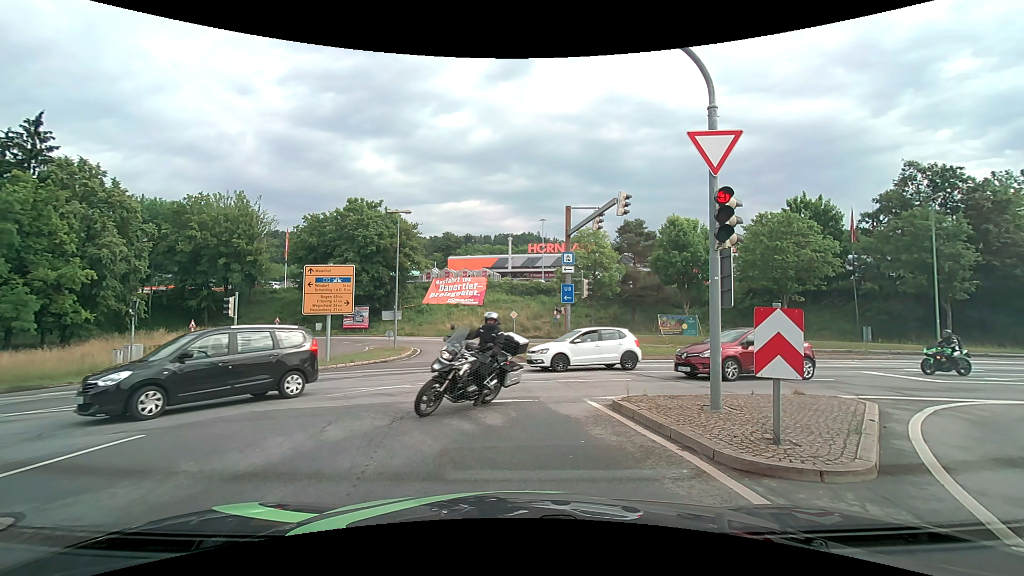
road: primary_link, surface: asphalt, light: Day
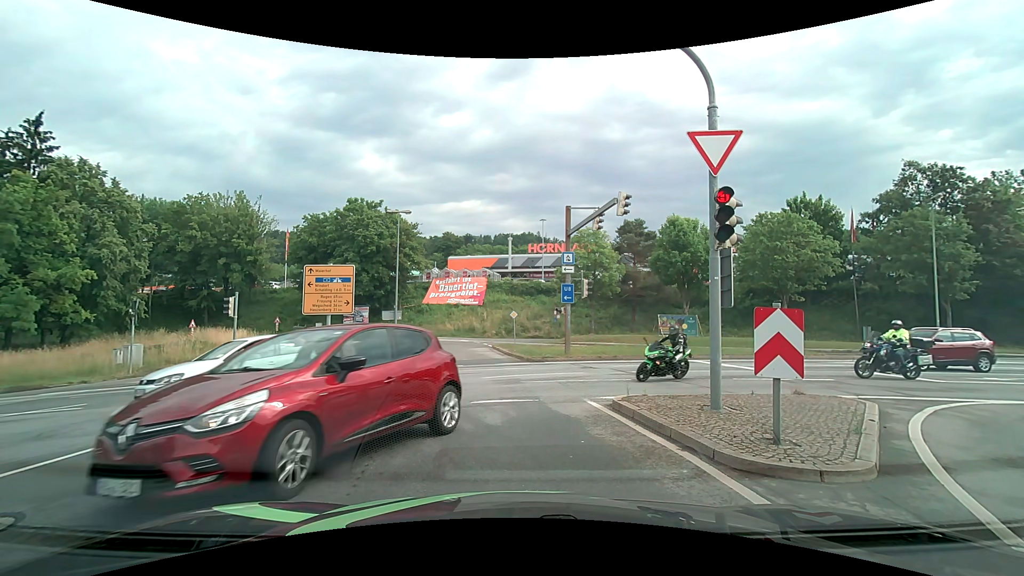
(0.0, 0.0) m; 0°
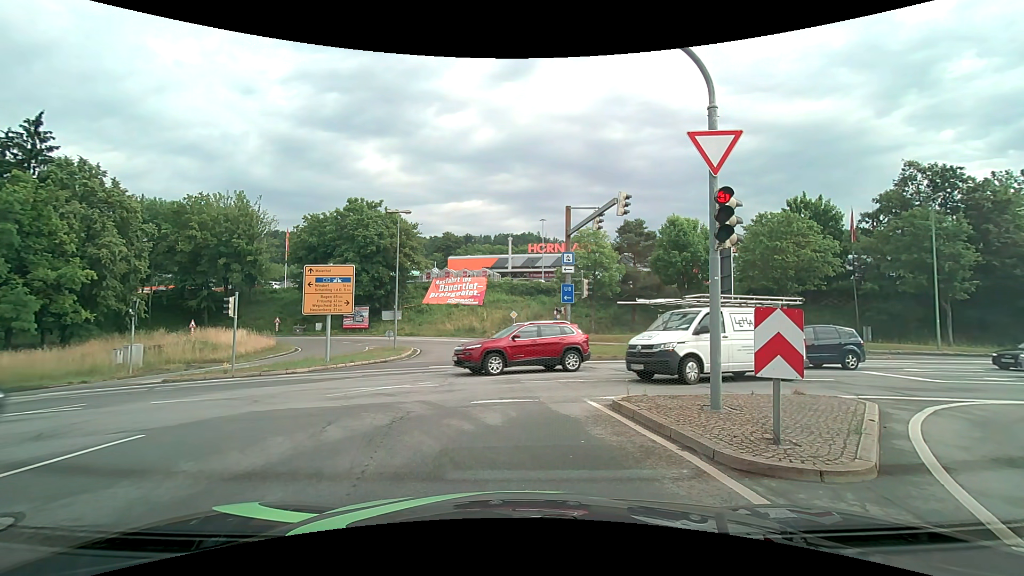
(0.0, 0.0) m; 0°
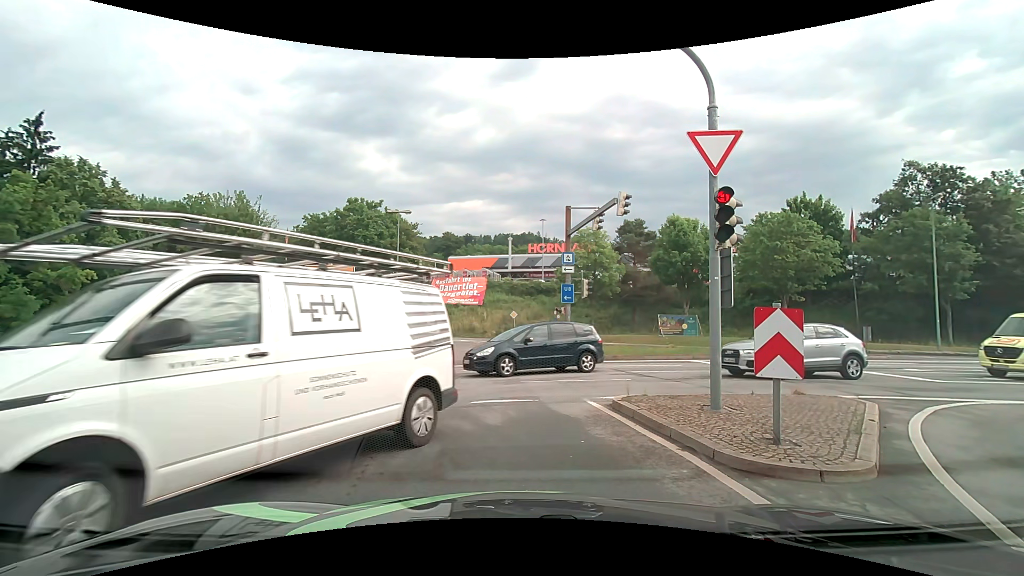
(0.0, 0.0) m; 0°
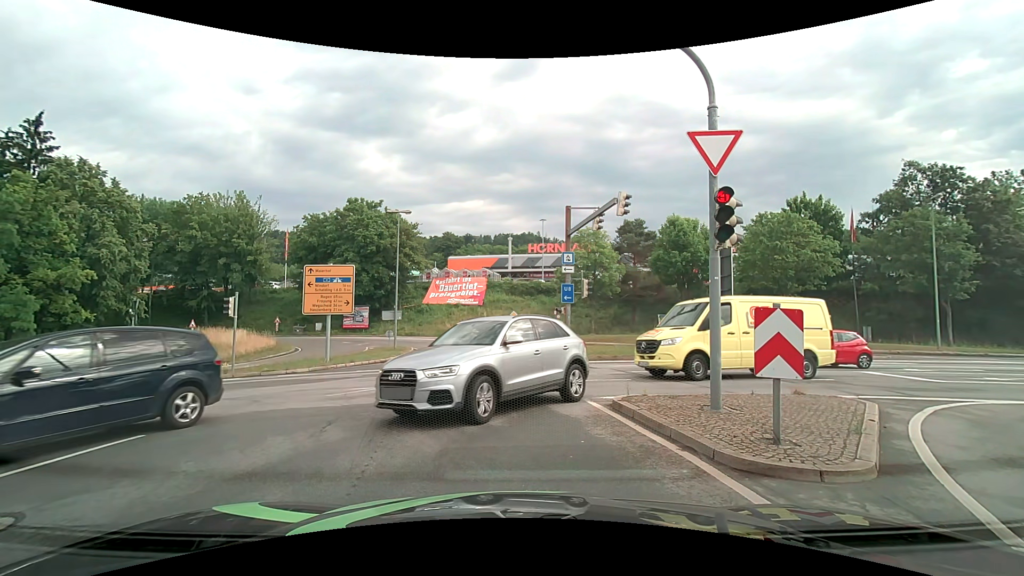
(0.0, 0.0) m; 0°
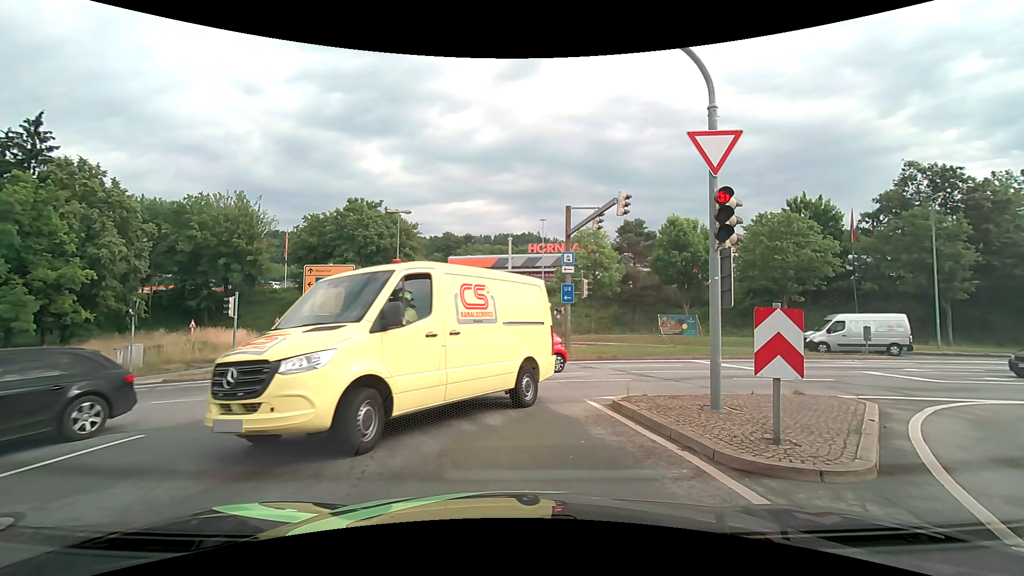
(0.0, 0.0) m; 0°
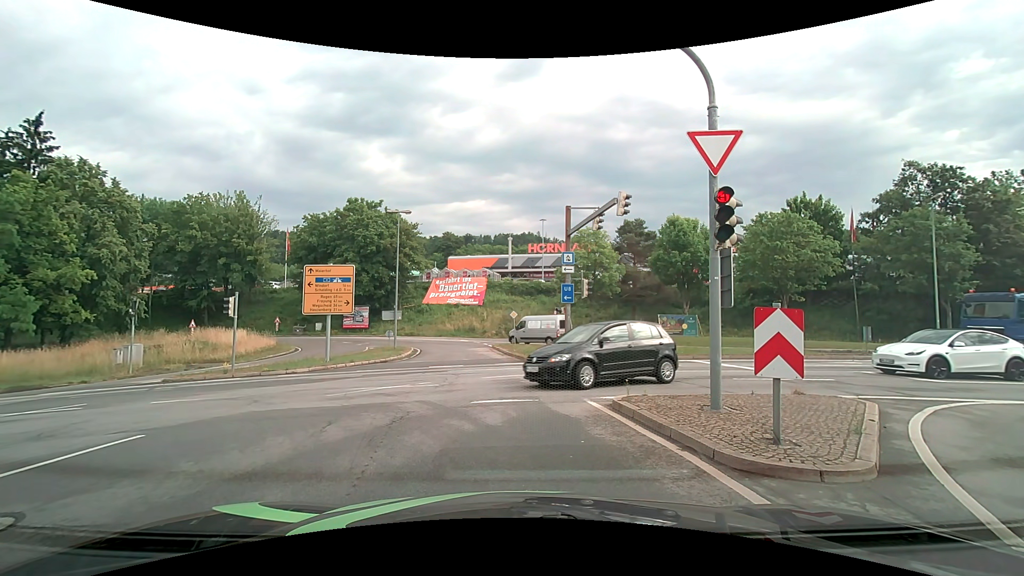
(0.0, 0.0) m; 0°
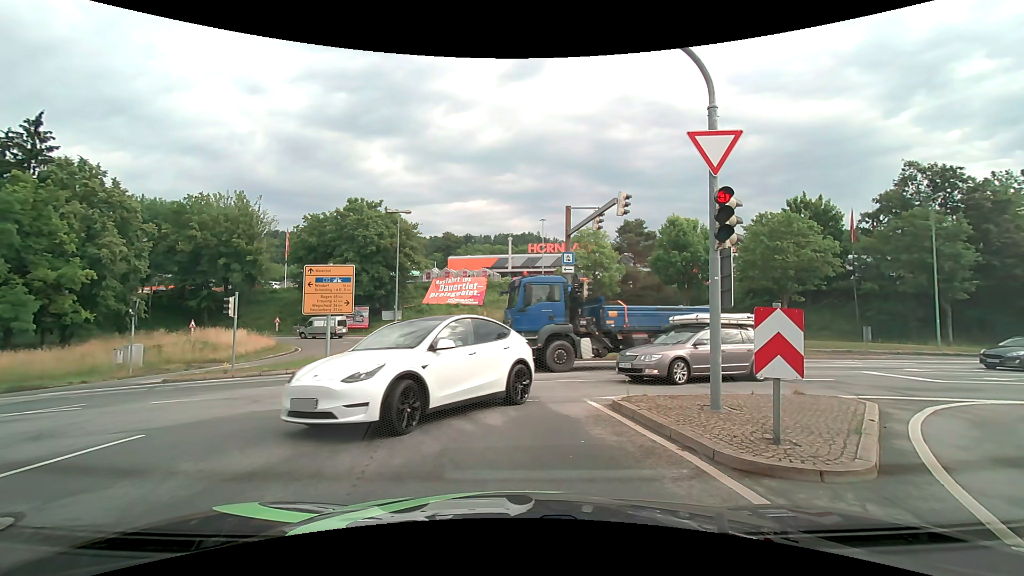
(0.0, 0.0) m; 0°
(-2, +10) (-10, +16) (-20, +18) (-30, +18) (-40, +18) (-50, +17) (-60, +17) (-70, +16) (-80, +16) (-90, +16) m
